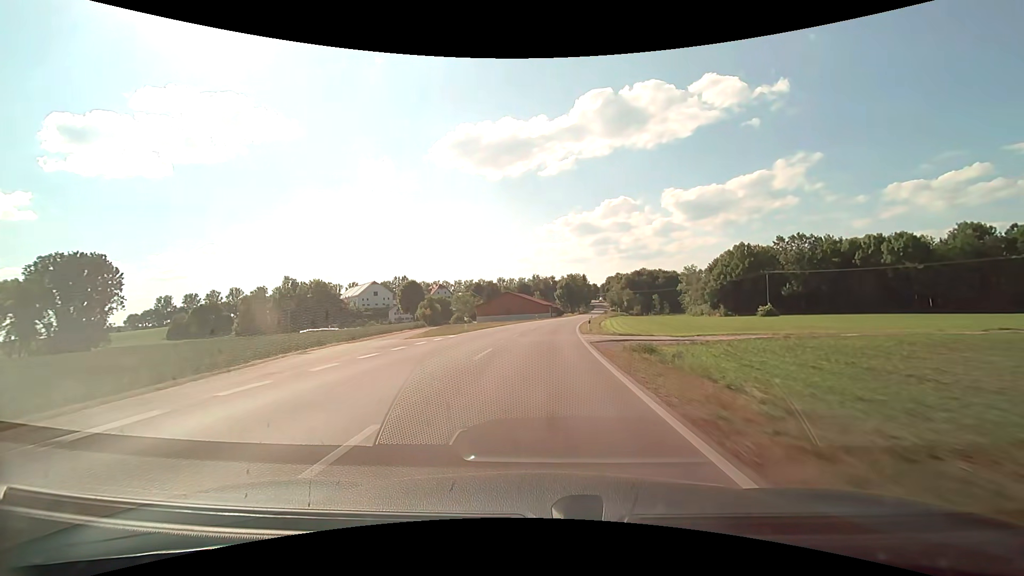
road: secondary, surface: asphalt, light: Day
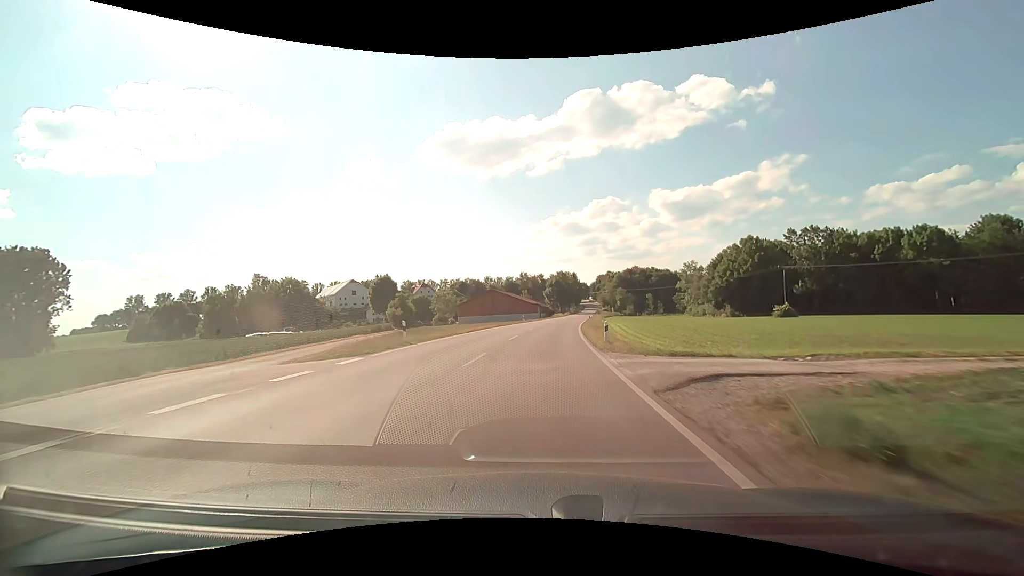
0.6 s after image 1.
(+0.1, +13.9) m; +1°
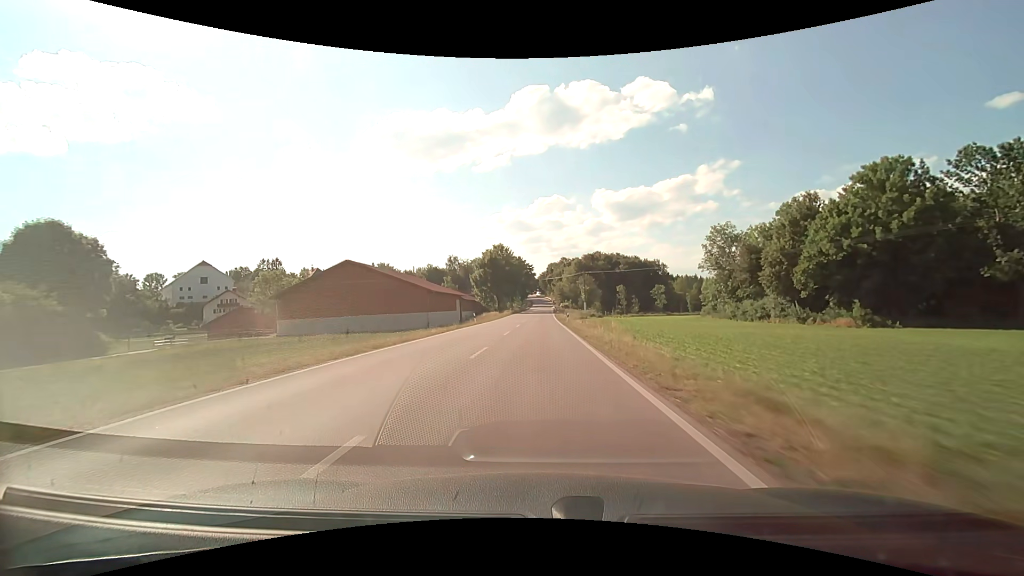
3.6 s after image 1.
(+4.7, +70.6) m; +6°
(0, +10) (0, +20) (0, +30) (0, +40) (+1, +50) (+1, +60) (+1, +70) (+1, +80) (+1, +90) (+1, +100) m
